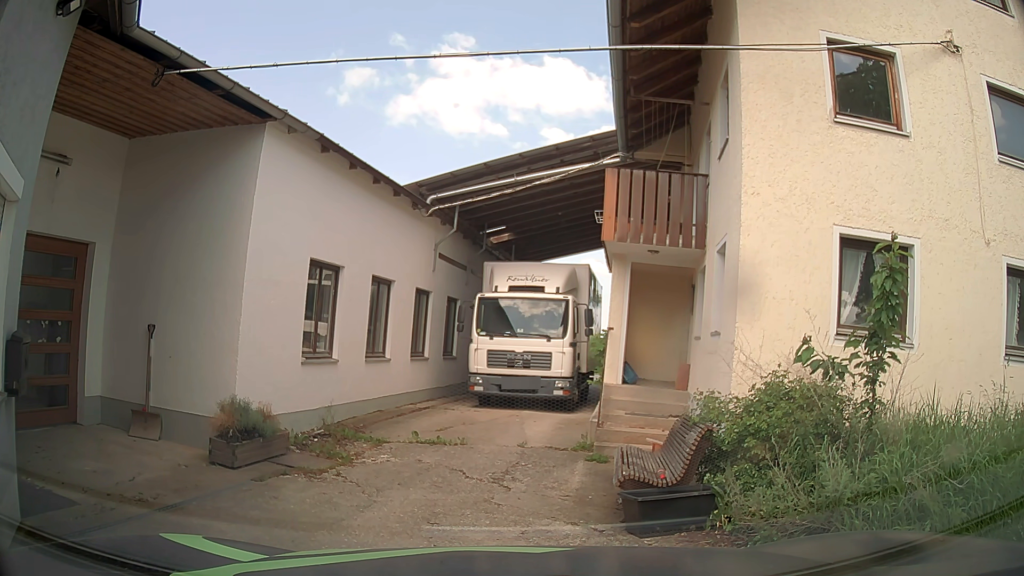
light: Day
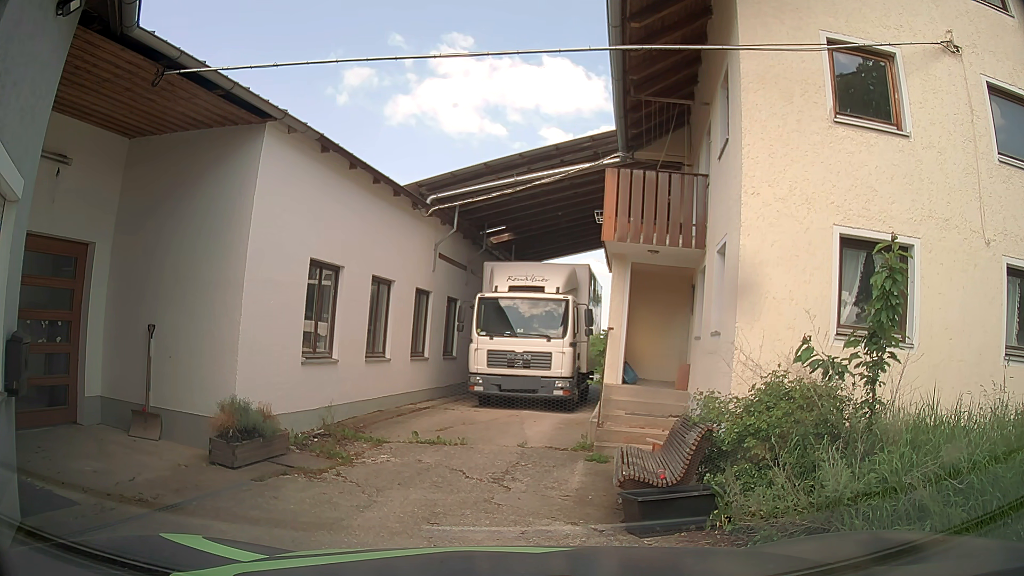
(0.0, 0.0) m; 0°
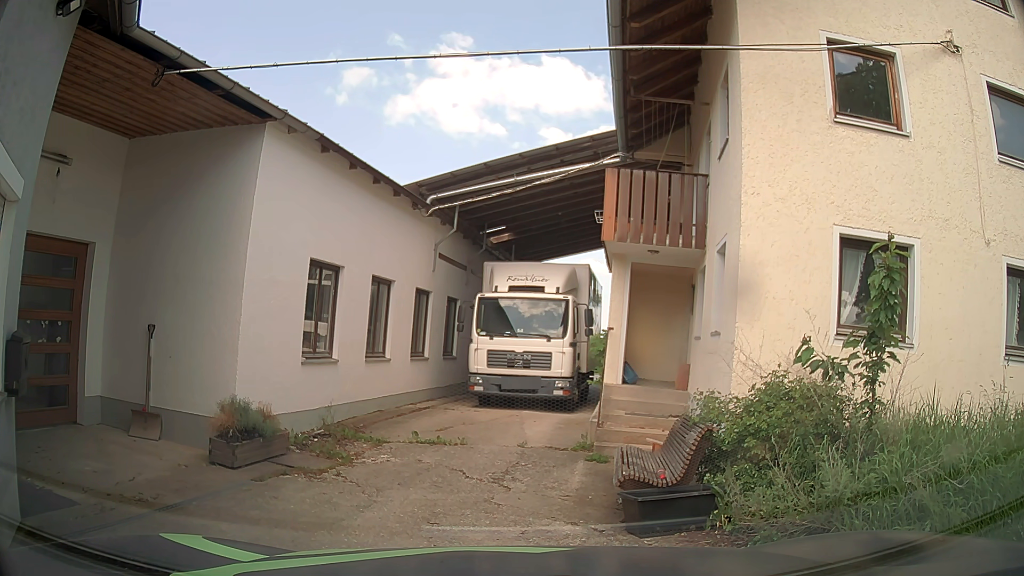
(0.0, 0.0) m; 0°
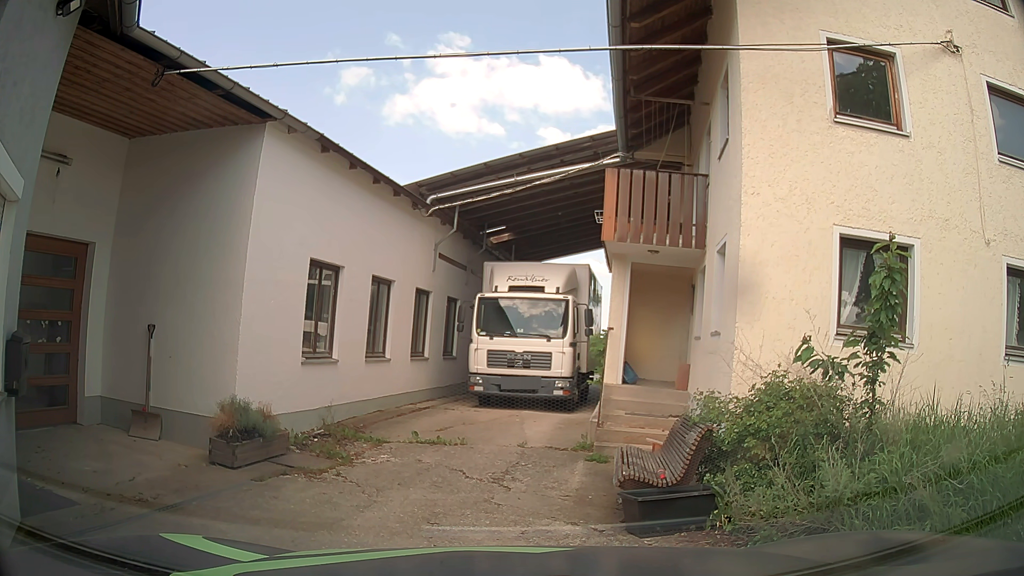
(0.0, 0.0) m; 0°
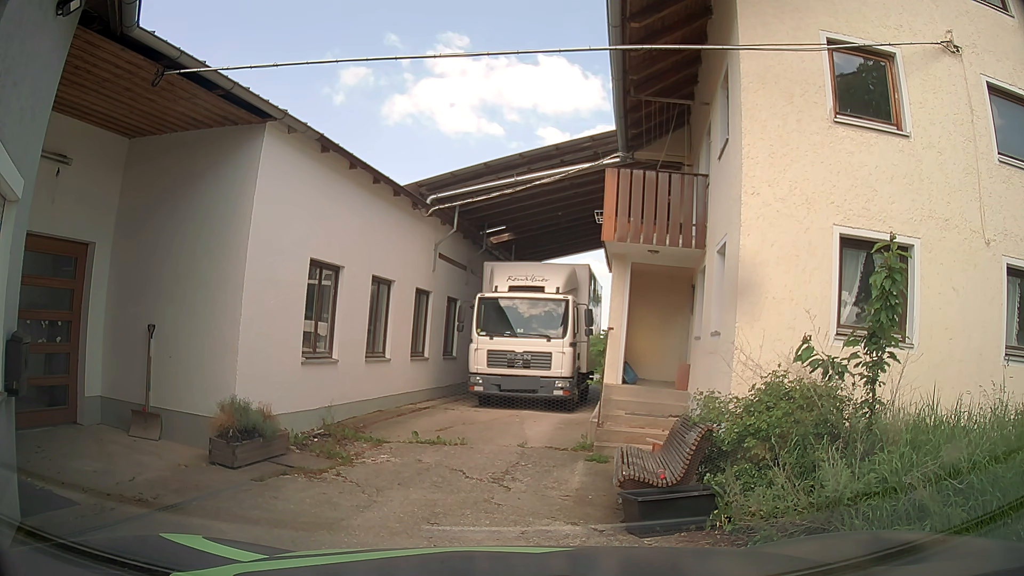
(0.0, 0.0) m; 0°
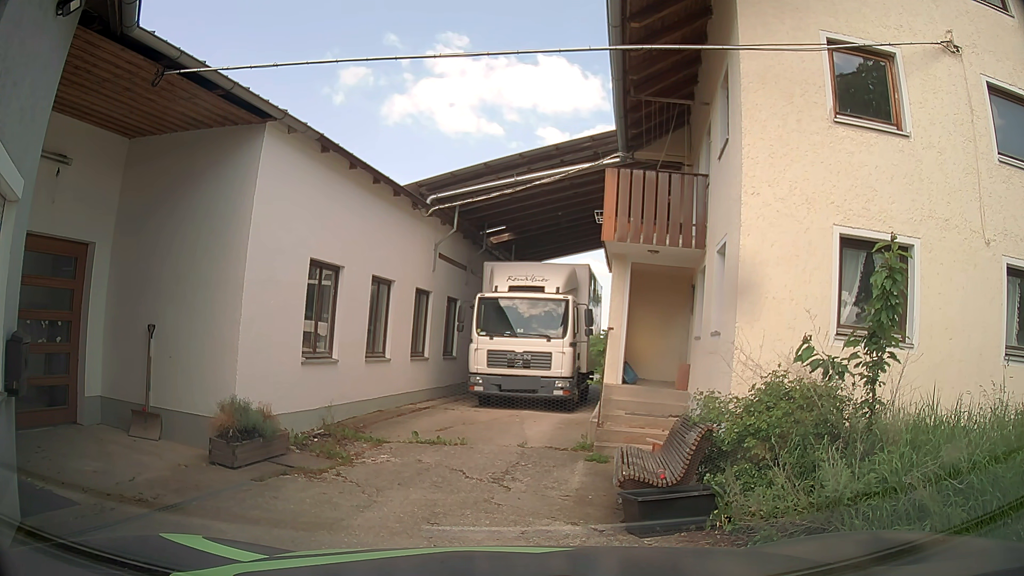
(0.0, 0.0) m; 0°
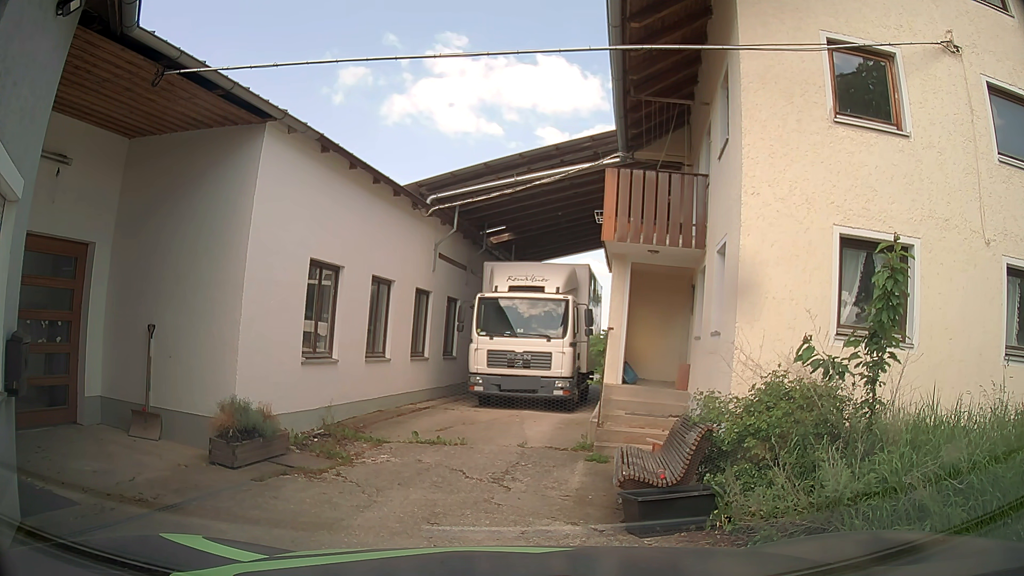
(0.0, 0.0) m; 0°
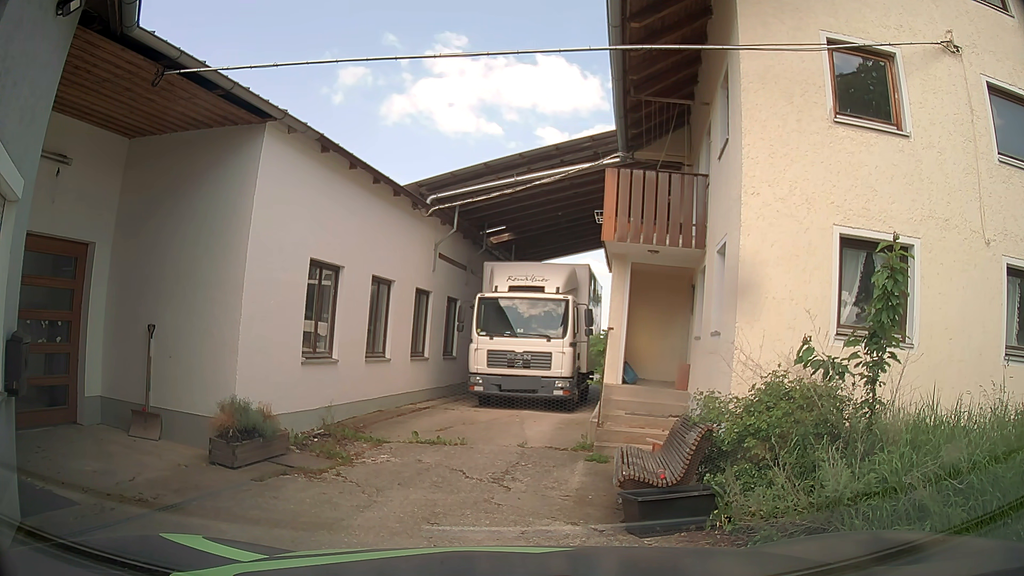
(0.0, 0.0) m; 0°
